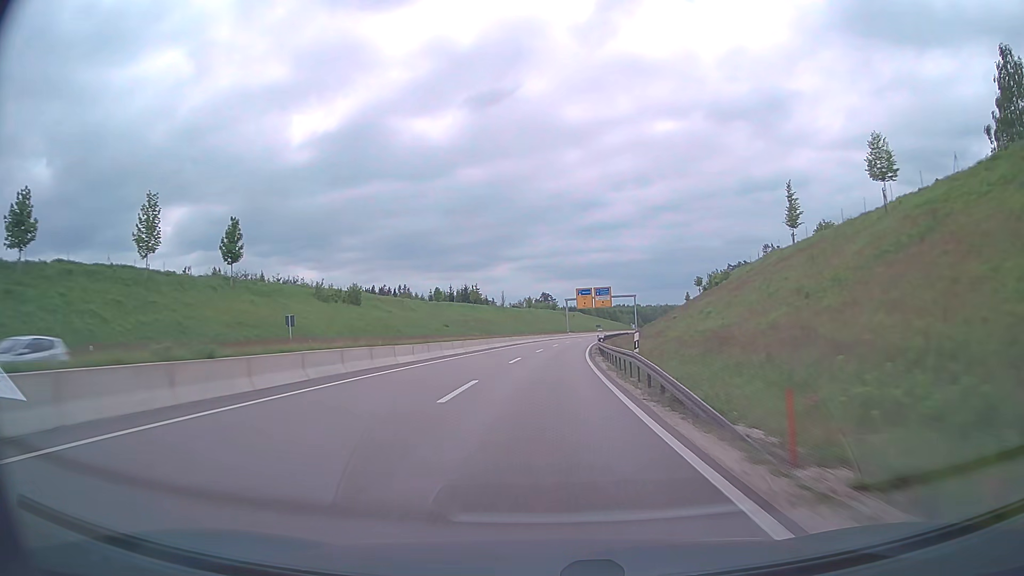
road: trunk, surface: asphalt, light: Day
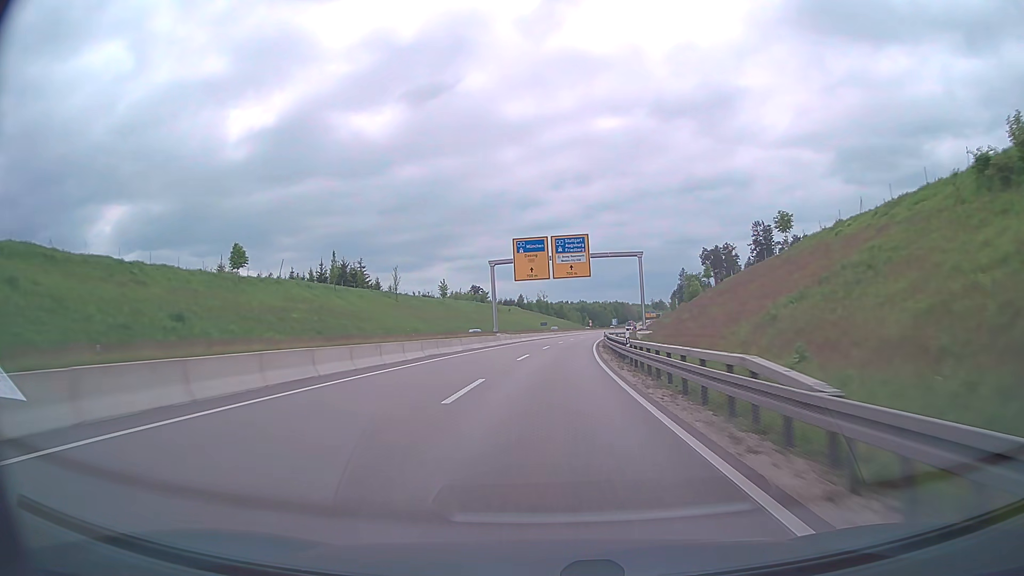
(+3.5, +72.8) m; +5°
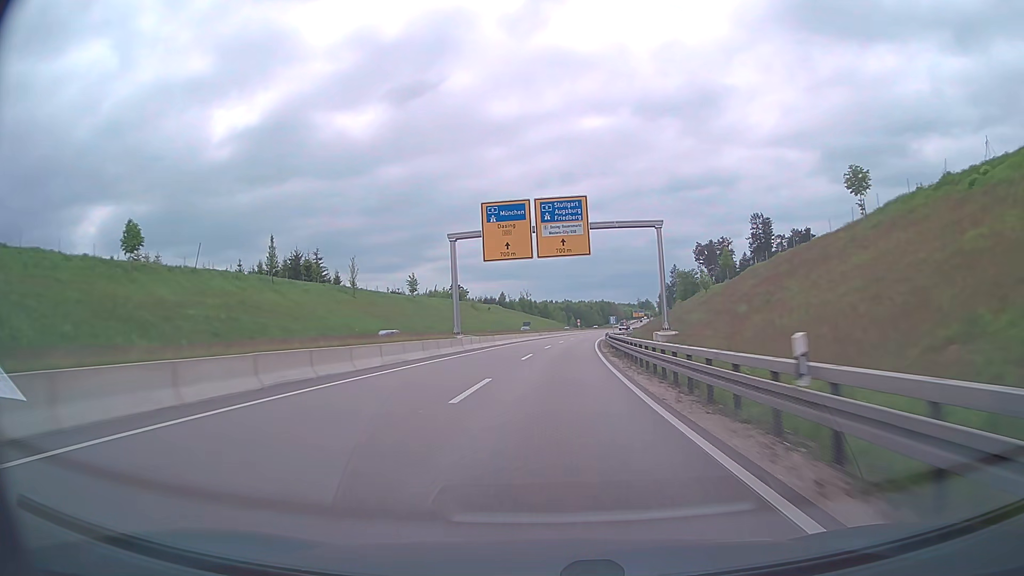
(+0.2, +17.9) m; +1°
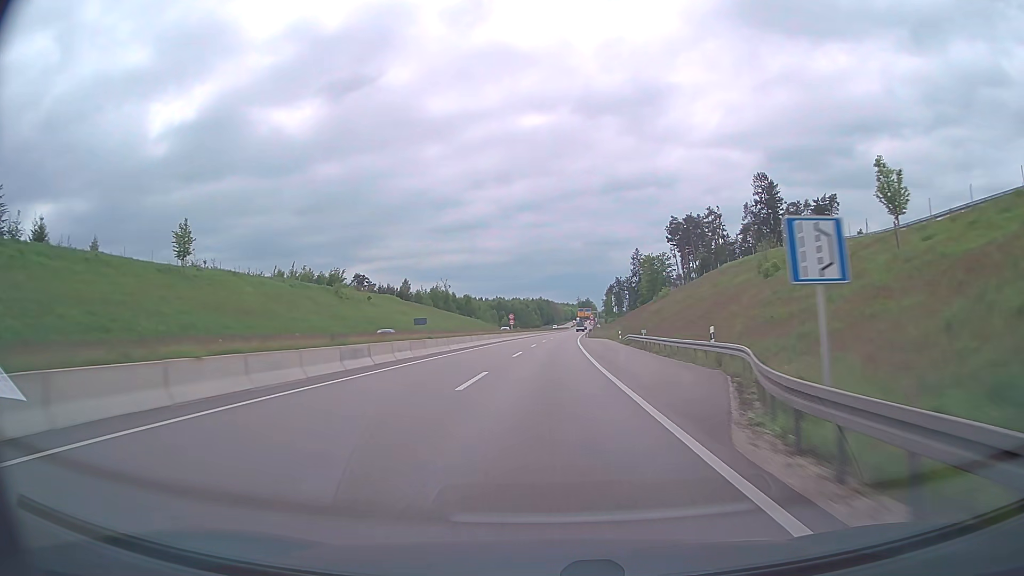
(+3.8, +69.3) m; +6°
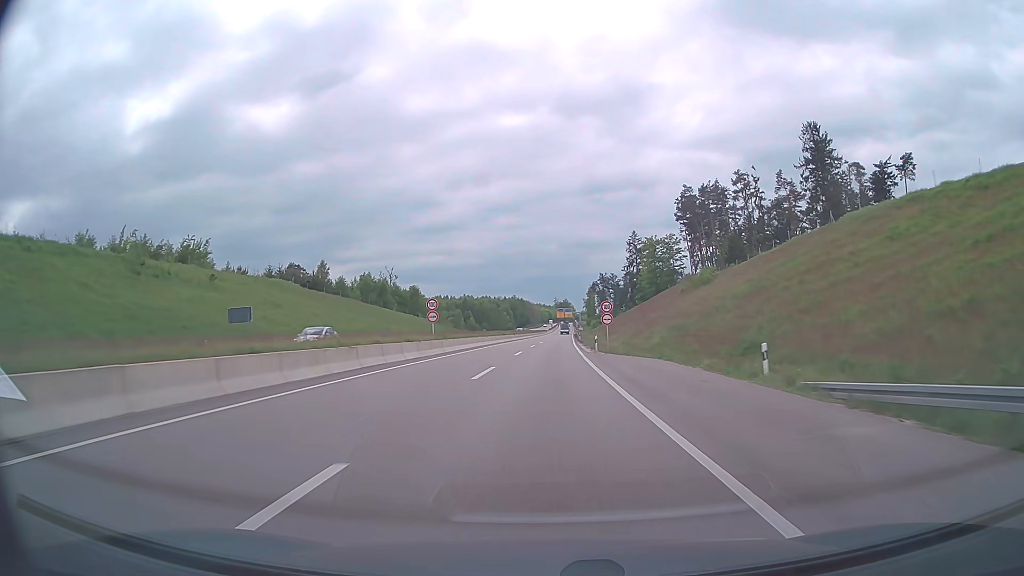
(+1.1, +50.2) m; +2°
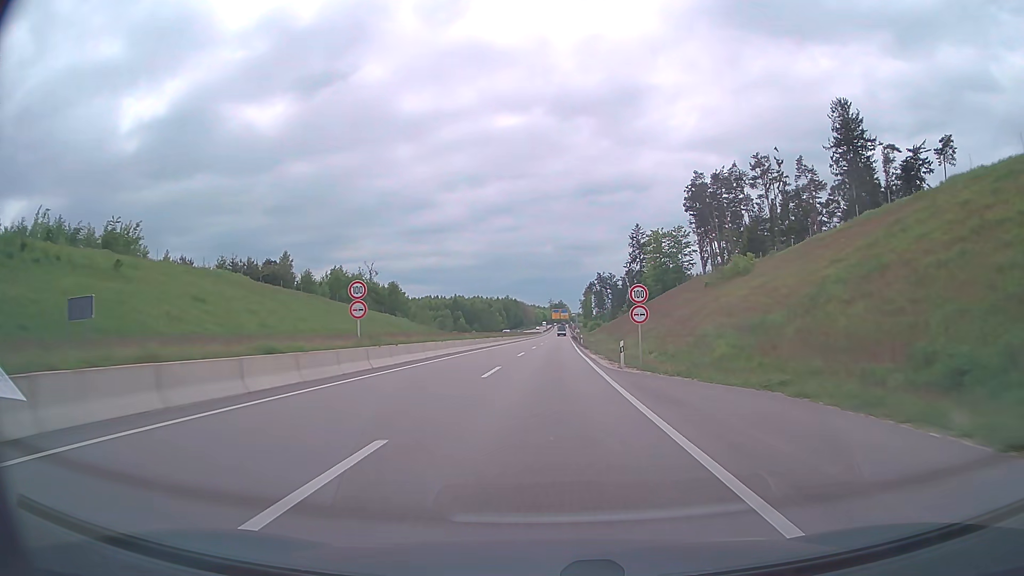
(+0.1, +16.5) m; 0°
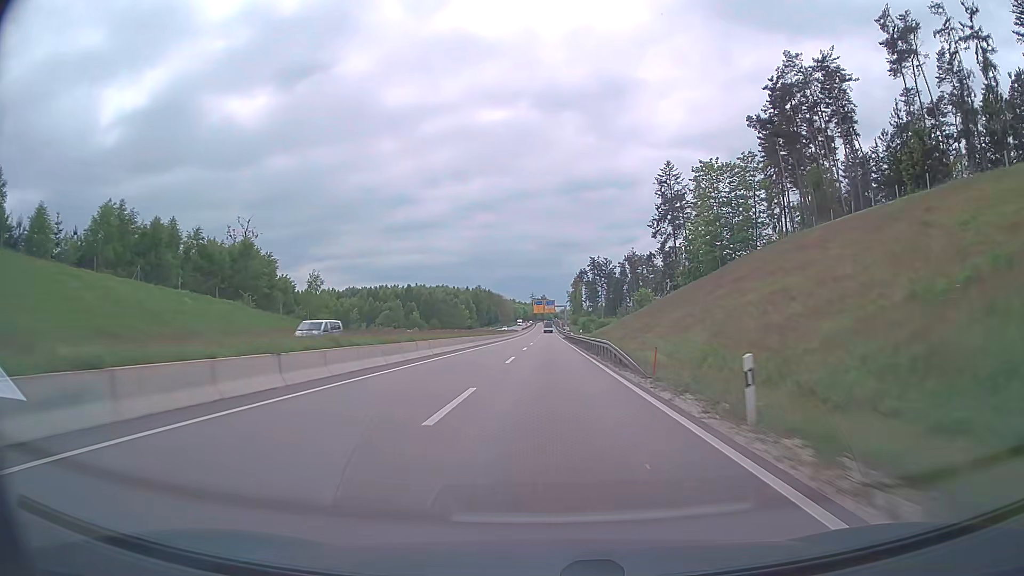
(+1.1, +64.8) m; +2°
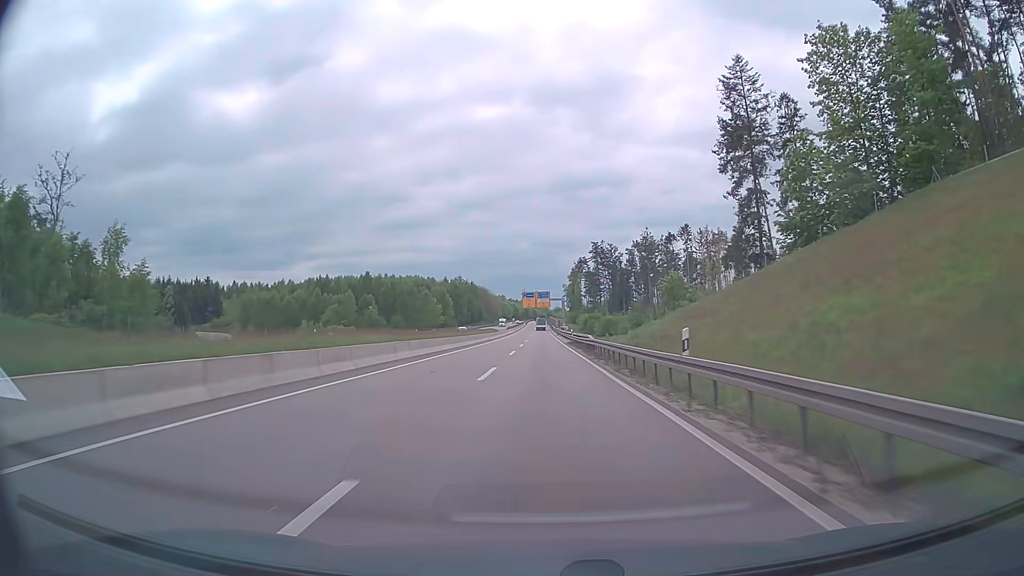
(+0.3, +45.6) m; +1°
(0, +10) (0, +20) (0, +30) (0, +40) (0, +50) (0, +60) (0, +70) (0, +80) (0, +90) (0, +100) m
